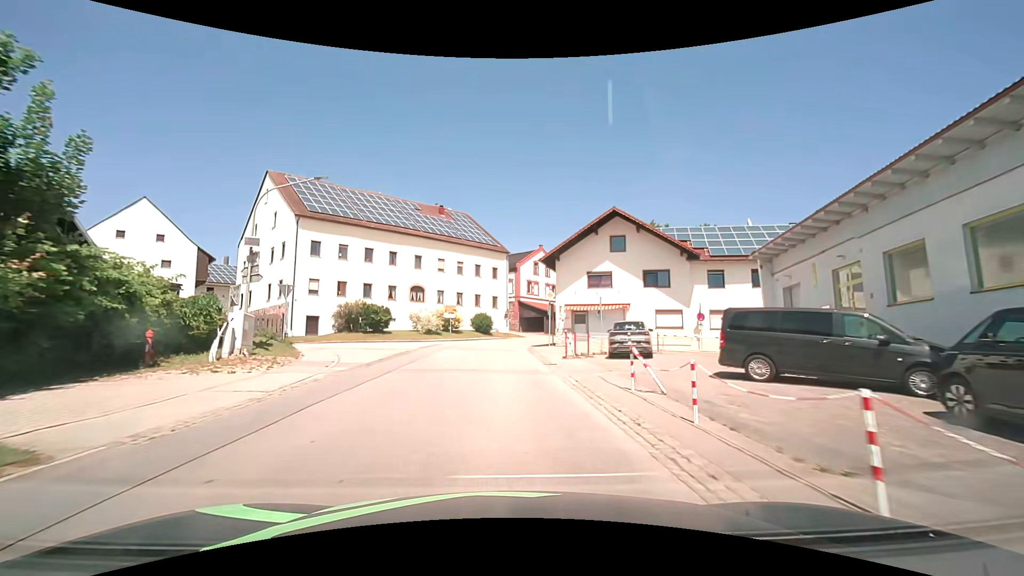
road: secondary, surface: asphalt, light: Day
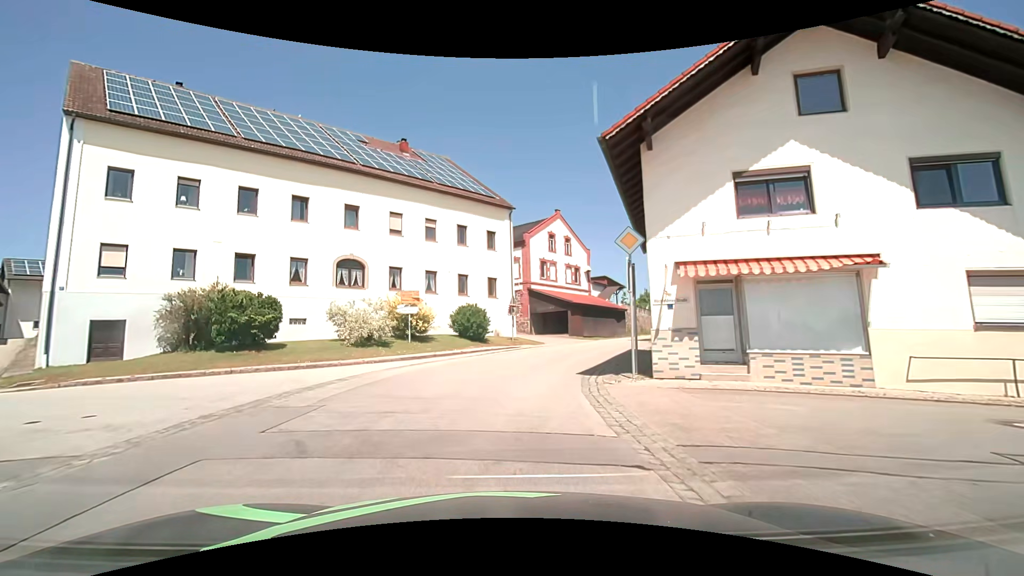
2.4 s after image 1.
(-0.1, +22.3) m; 0°
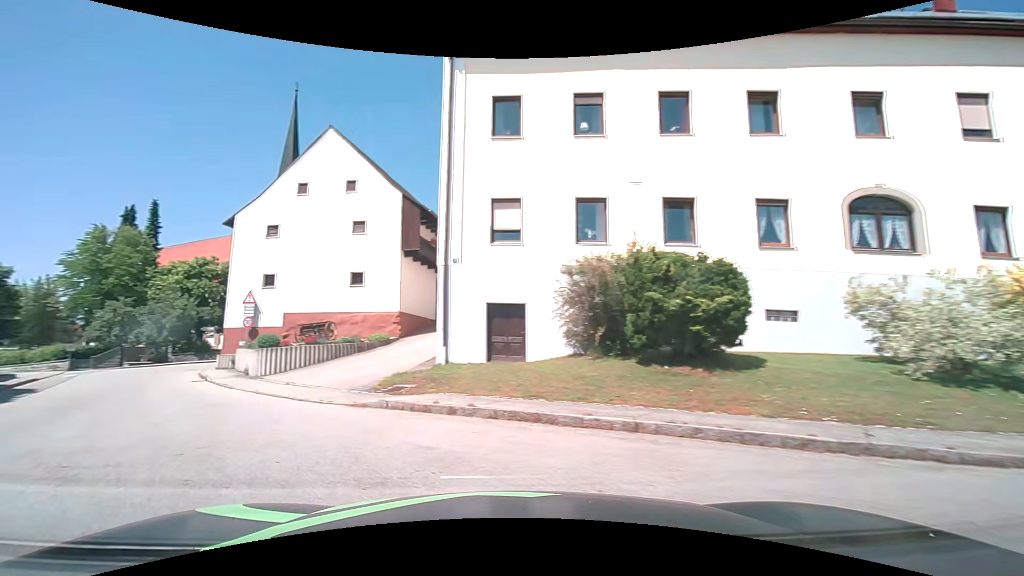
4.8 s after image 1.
(-3.7, +12.1) m; -49°
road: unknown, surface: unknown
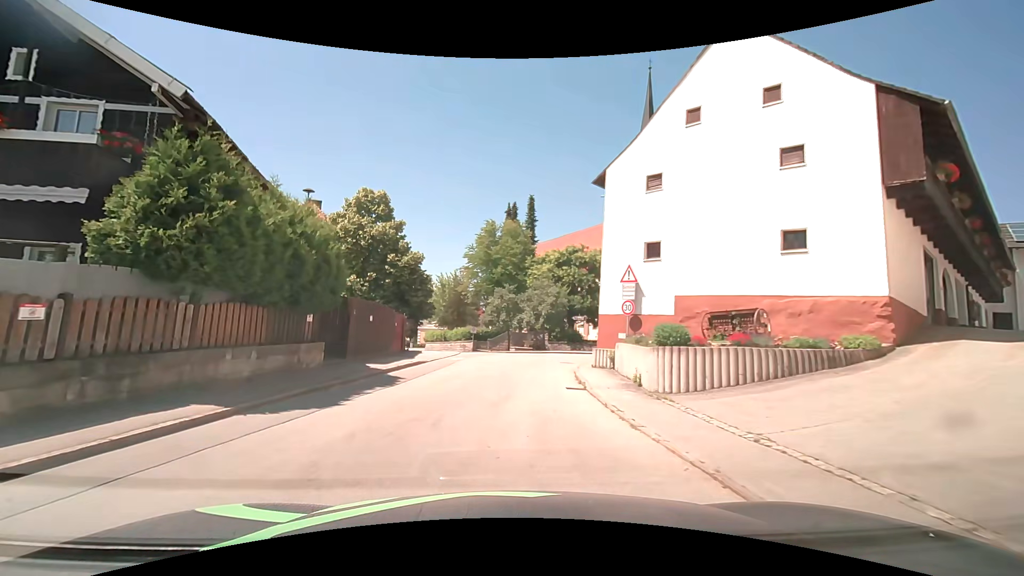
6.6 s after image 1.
(-4.5, +9.1) m; -39°
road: tertiary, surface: asphalt
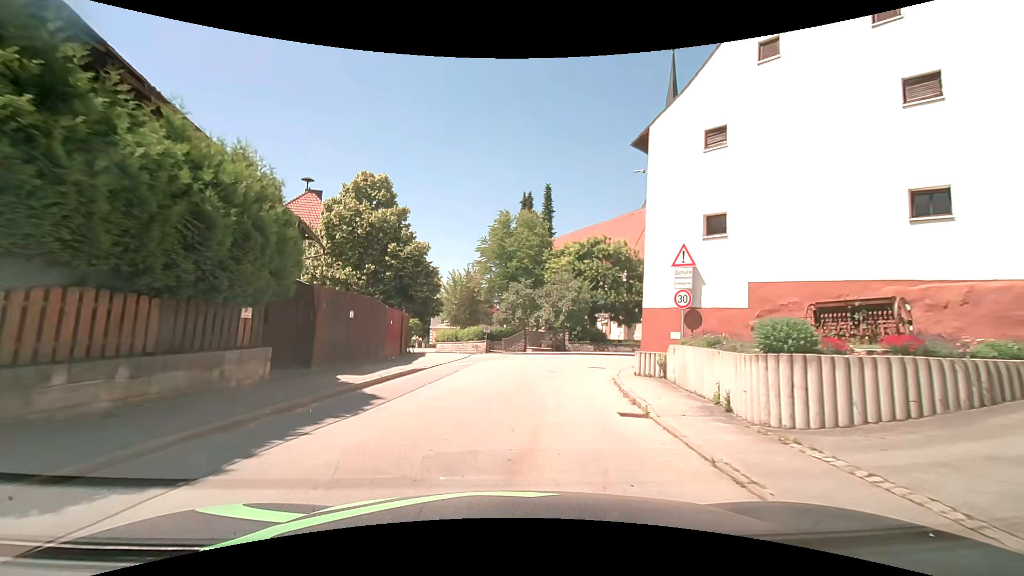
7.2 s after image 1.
(-0.1, +4.5) m; -3°
(0, +10) (+2, +20) (+7, +29) (+15, +34) (+24, +37) (+34, +39) (+44, +40) (+54, +41) (+64, +42) (+74, +43) m
